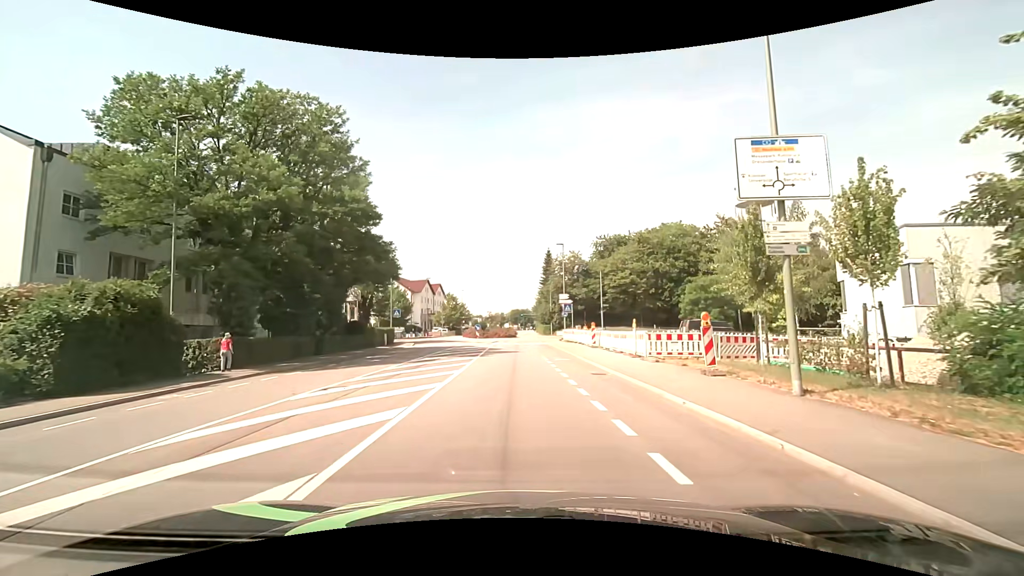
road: tertiary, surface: asphalt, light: Day
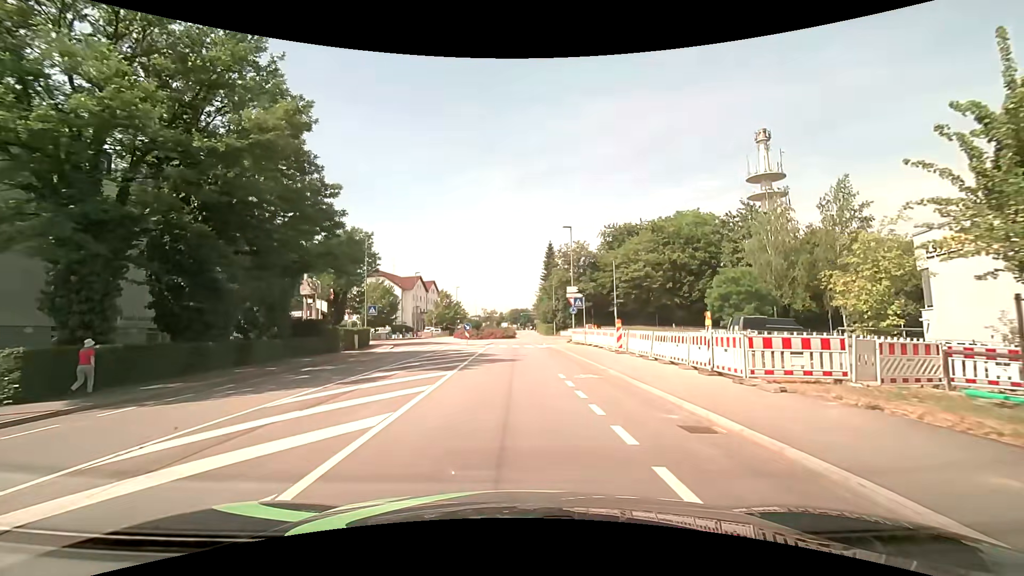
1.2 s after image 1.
(0.0, +8.7) m; 0°
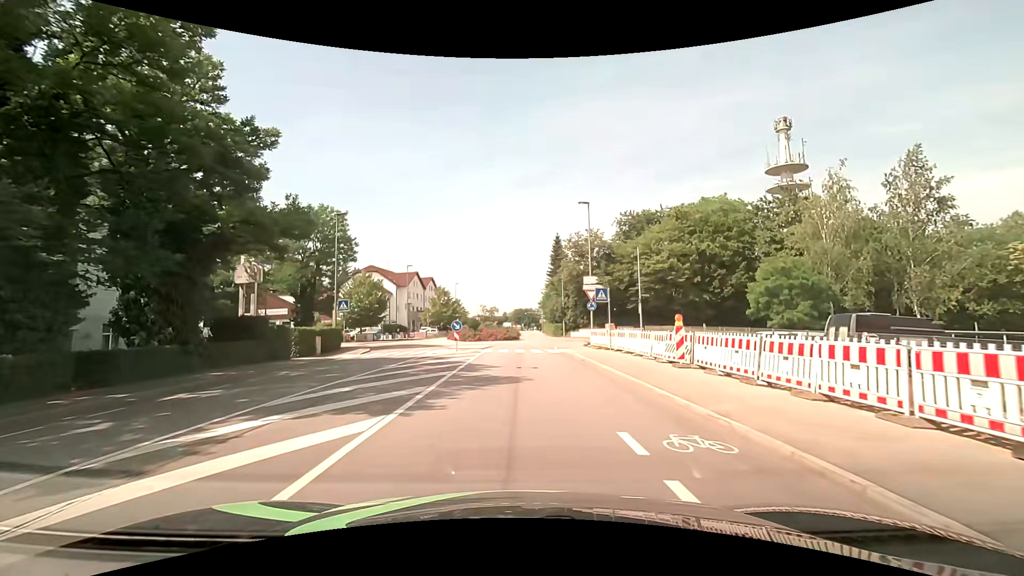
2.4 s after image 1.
(-0.1, +8.5) m; 0°
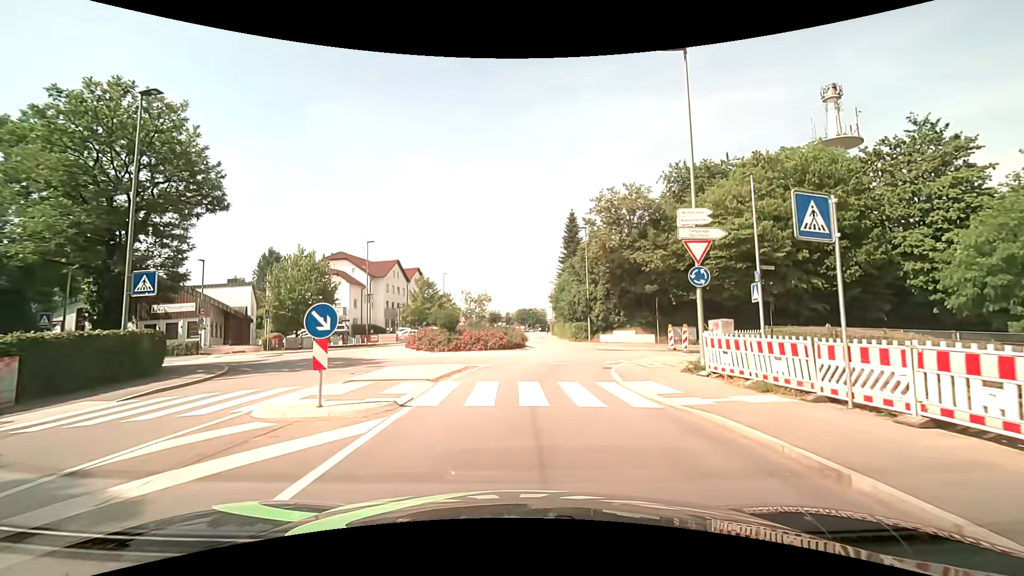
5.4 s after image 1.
(-0.3, +19.7) m; -1°
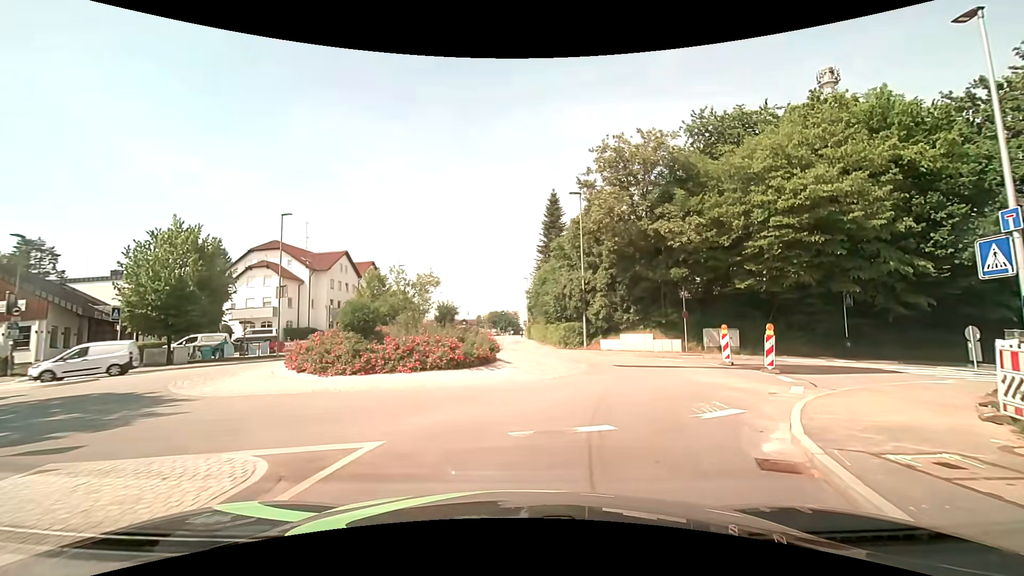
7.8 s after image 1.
(+0.1, +12.4) m; +3°
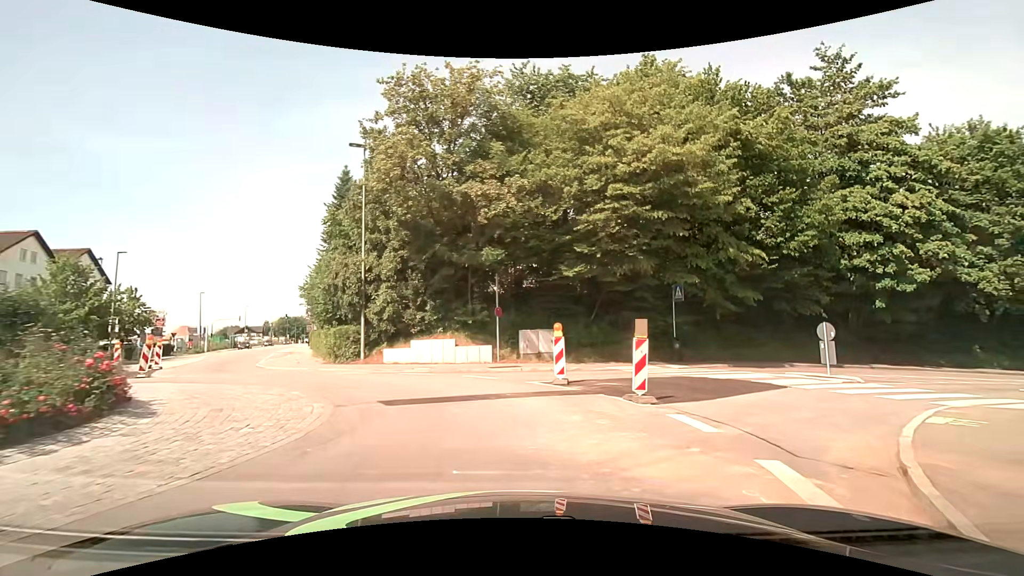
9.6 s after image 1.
(+1.7, +8.6) m; +23°
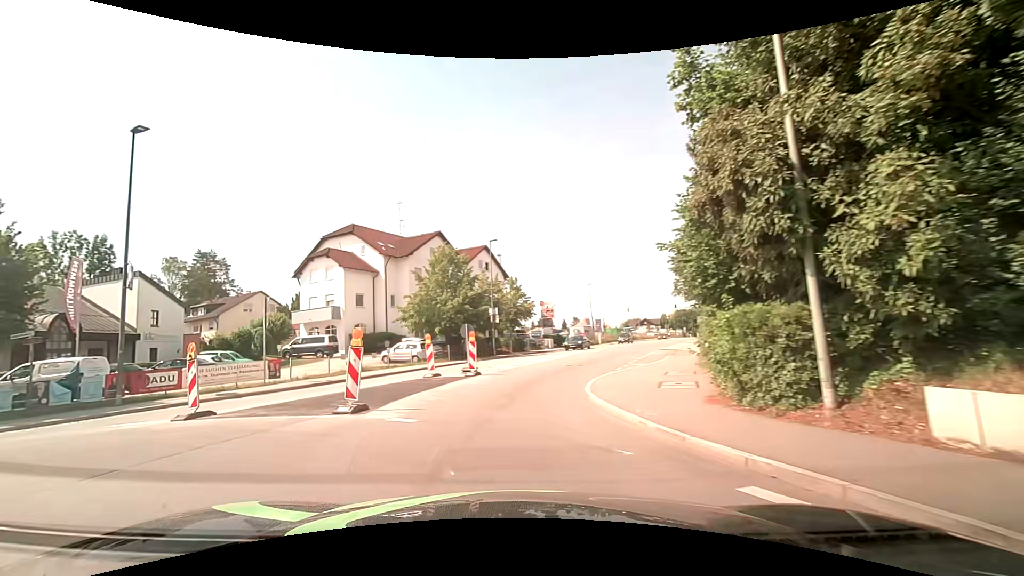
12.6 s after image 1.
(-4.2, +15.0) m; -44°
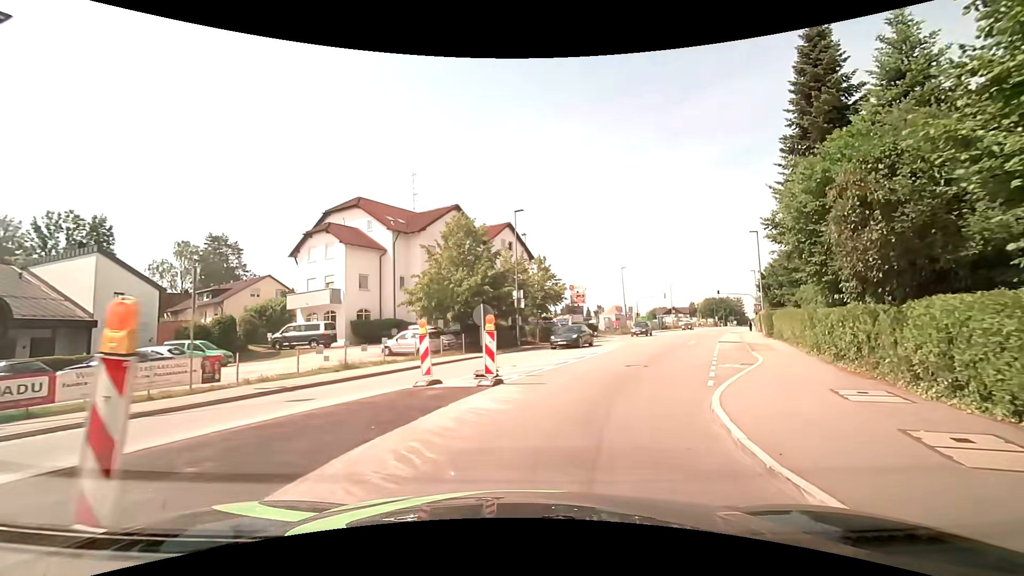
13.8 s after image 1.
(-0.5, +7.1) m; -2°
(+1, +10) (+5, +19) (+9, +28) (+13, +38) (+17, +47) (+21, +56) (+25, +65) (+29, +74) (+33, +83) (+38, +92) m
